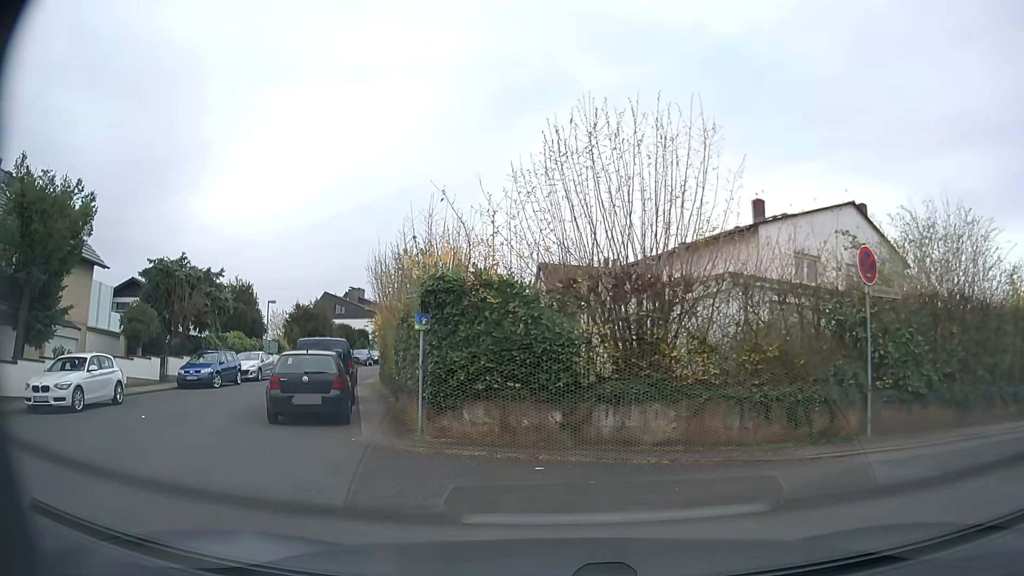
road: residential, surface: asphalt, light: Day
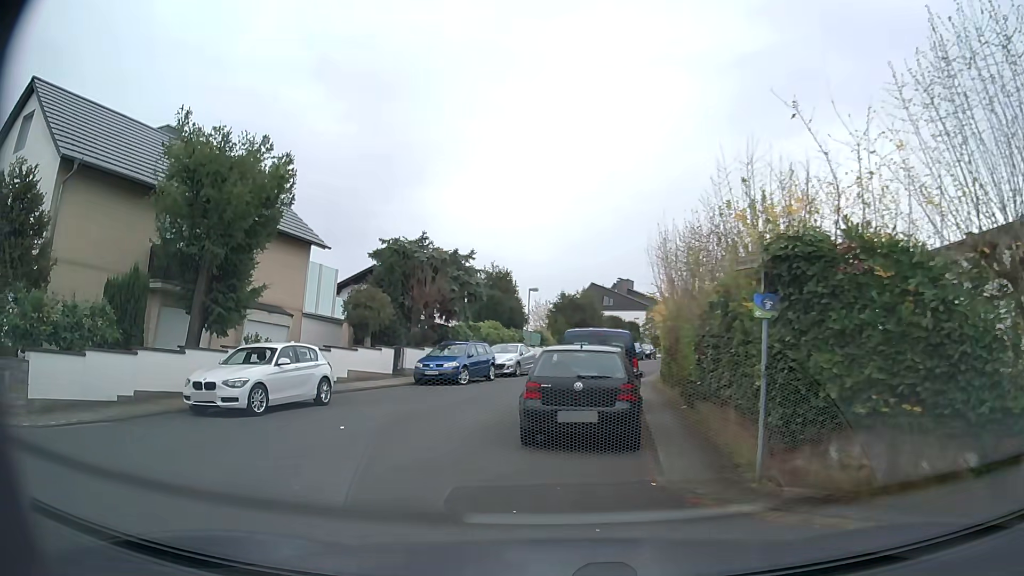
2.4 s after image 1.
(-1.0, +3.9) m; -26°
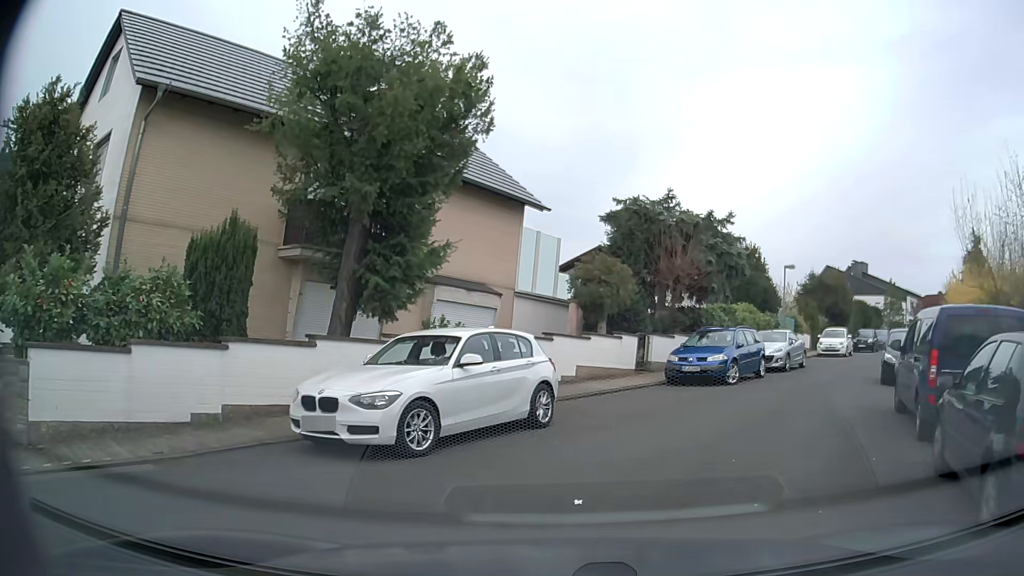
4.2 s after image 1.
(-1.4, +5.9) m; -19°
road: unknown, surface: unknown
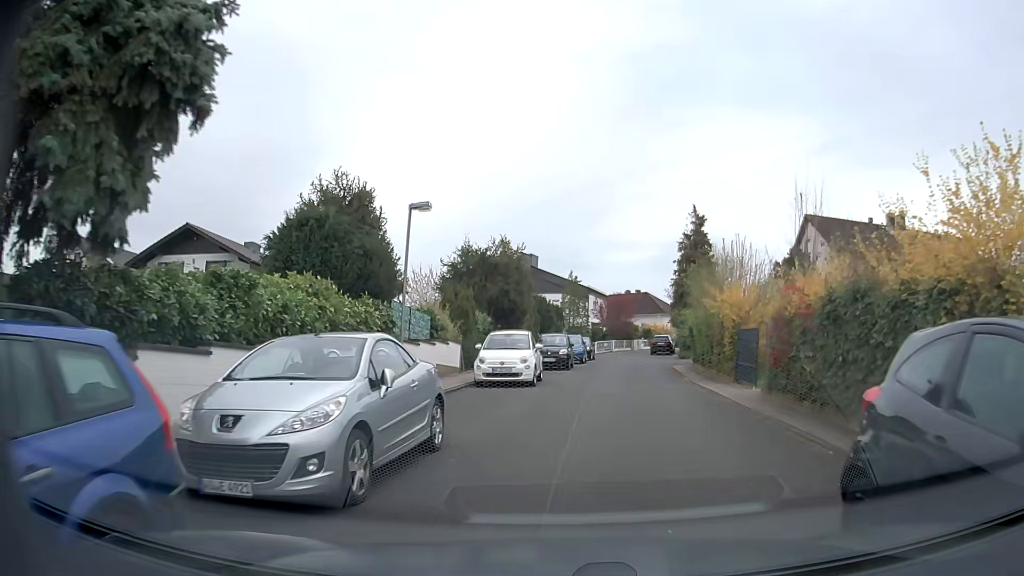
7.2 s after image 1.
(+5.5, +16.6) m; +29°
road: residential
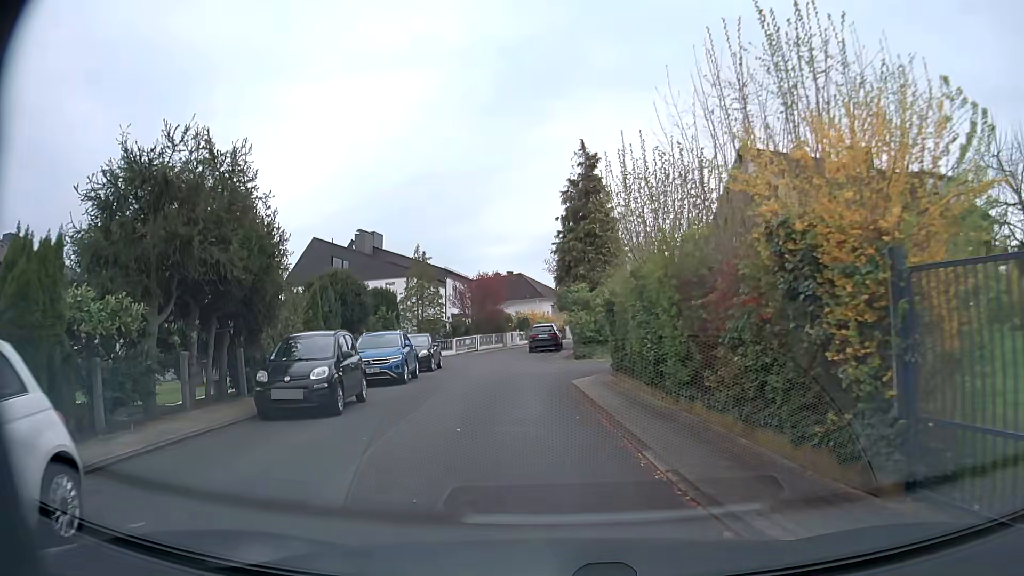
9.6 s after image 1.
(+2.1, +16.4) m; +11°
